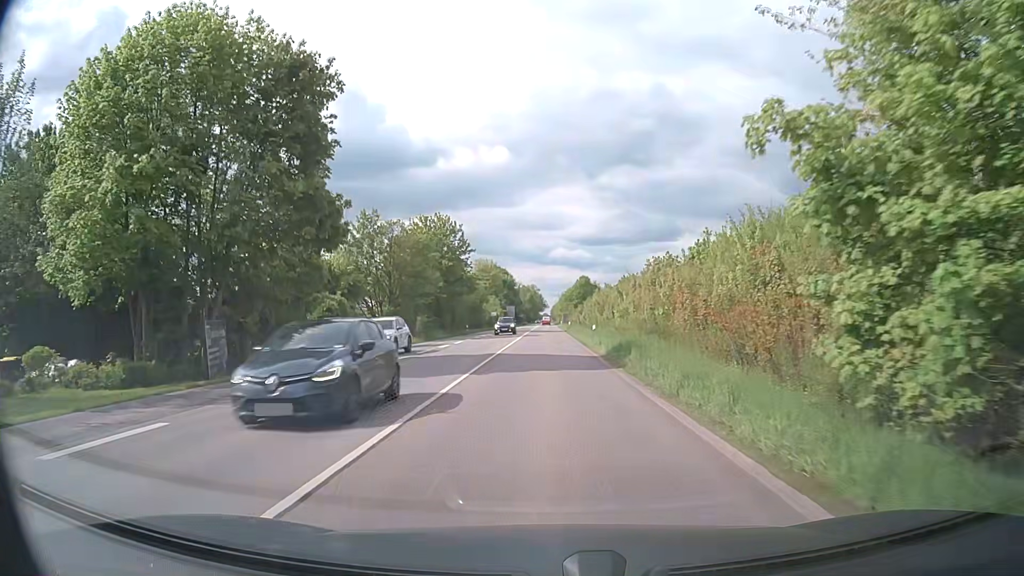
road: secondary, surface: asphalt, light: Day
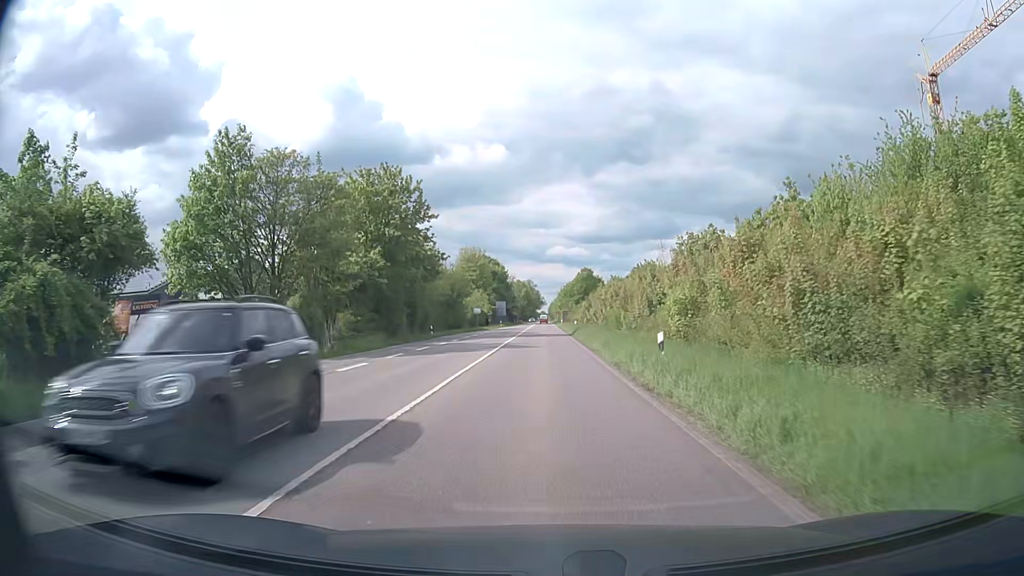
(+0.3, +23.2) m; +1°
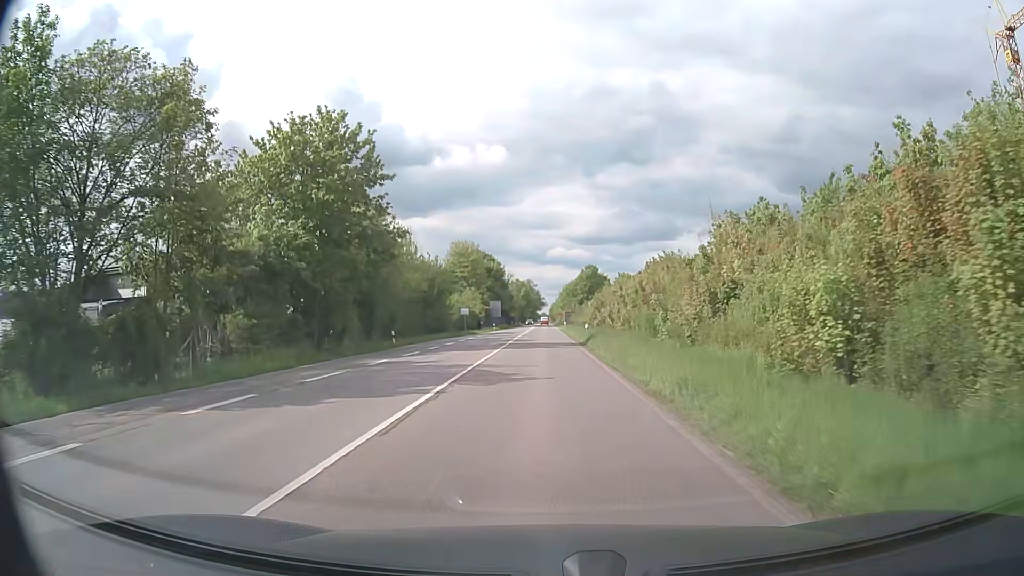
(0.0, +14.6) m; 0°
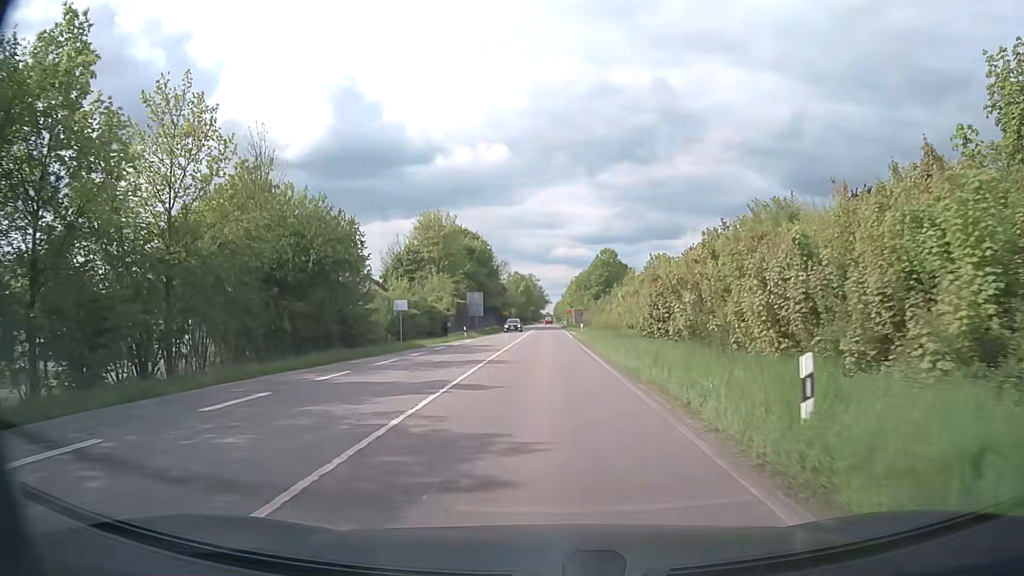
(-0.2, +35.5) m; -1°
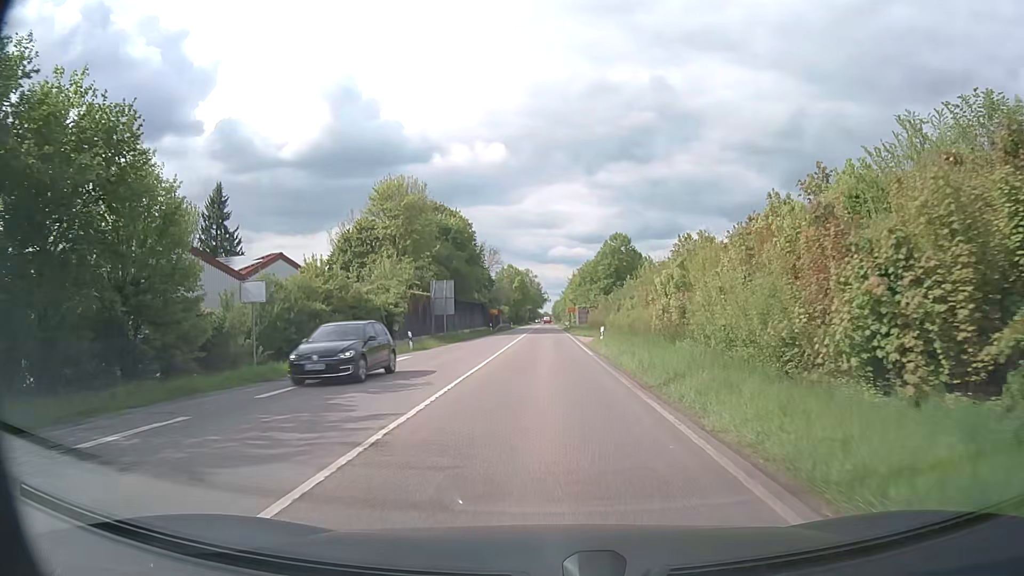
(0.0, +21.6) m; 0°
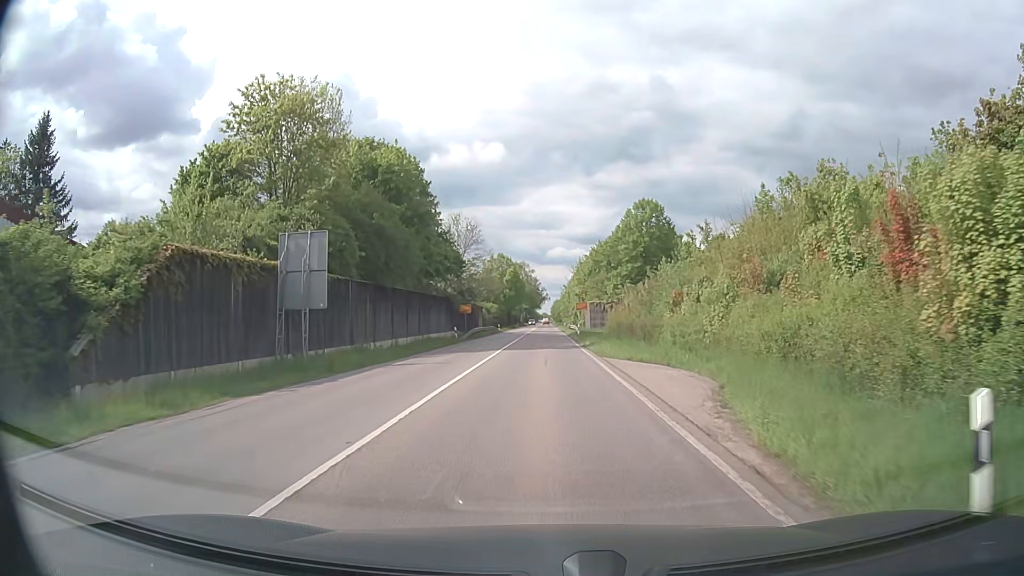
(+0.1, +29.6) m; 0°
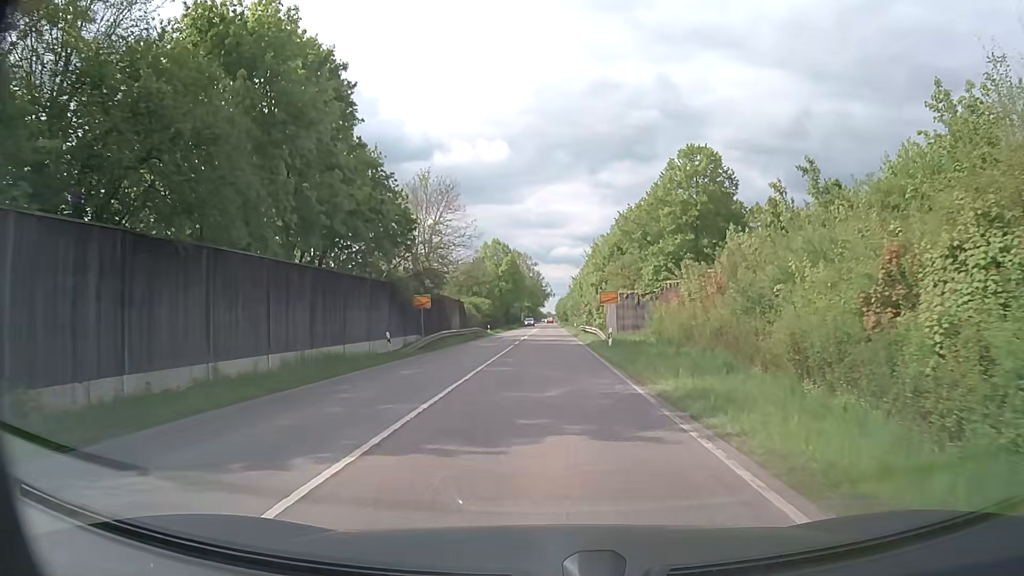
(-0.1, +22.8) m; 0°
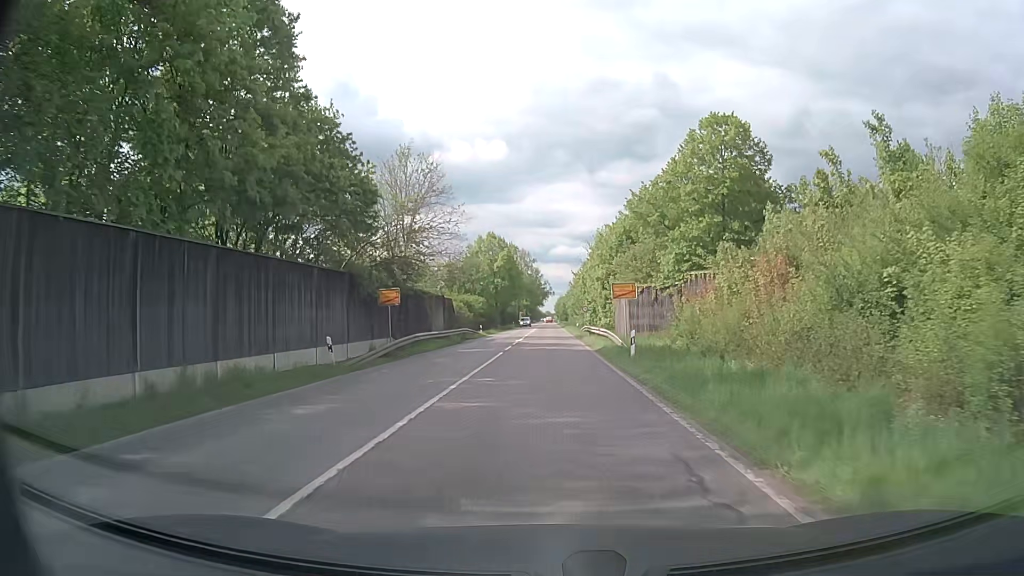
(0.0, +7.7) m; 0°
(0, +10) (0, +20) (0, +30) (0, +40) (0, +50) (0, +60) (0, +70) (0, +80) (0, +90) (+1, +100) m
